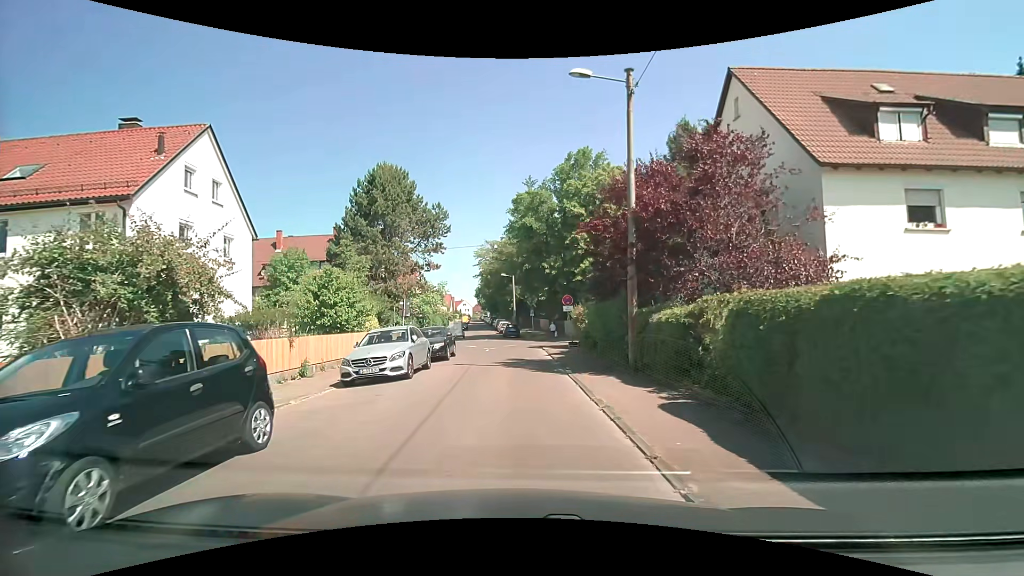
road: residential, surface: asphalt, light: Day
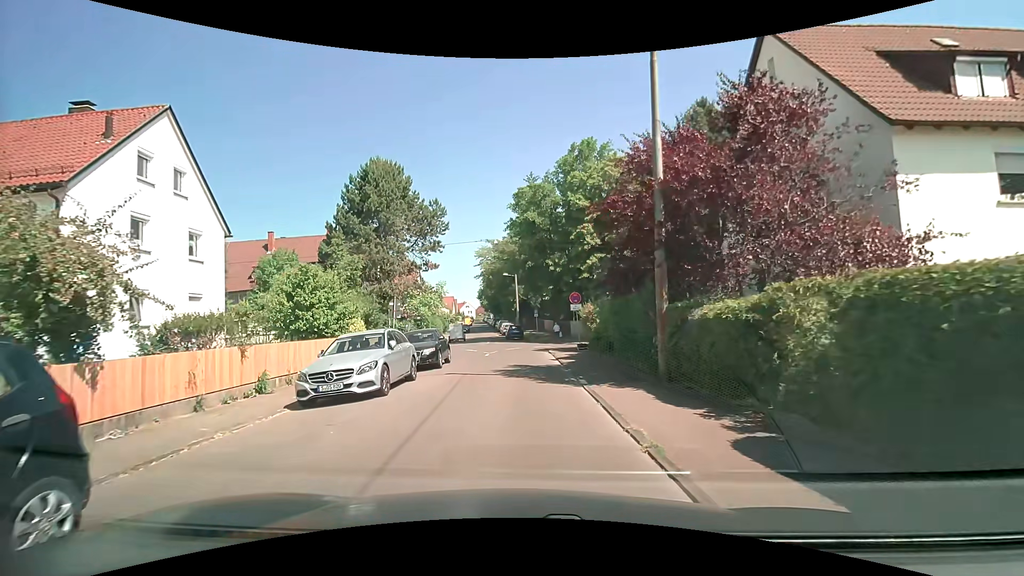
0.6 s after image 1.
(0.0, +2.8) m; -1°
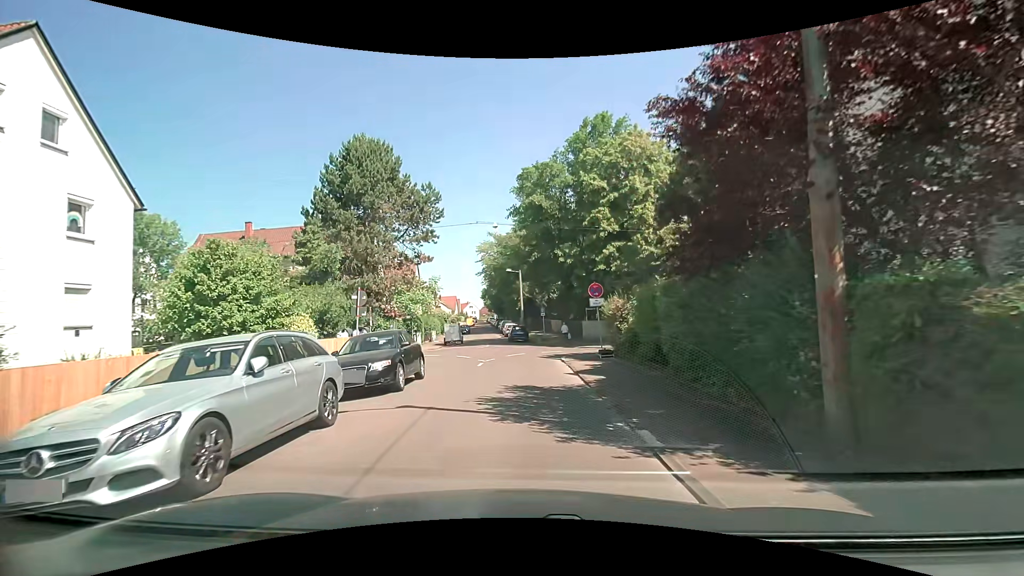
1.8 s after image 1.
(-0.1, +6.1) m; 0°
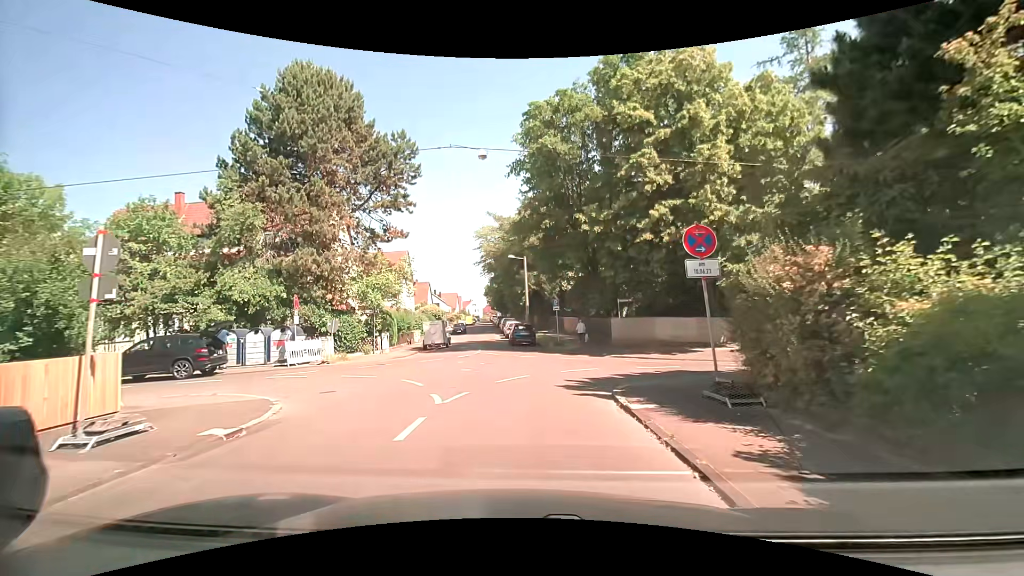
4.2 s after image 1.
(-0.2, +11.7) m; -2°
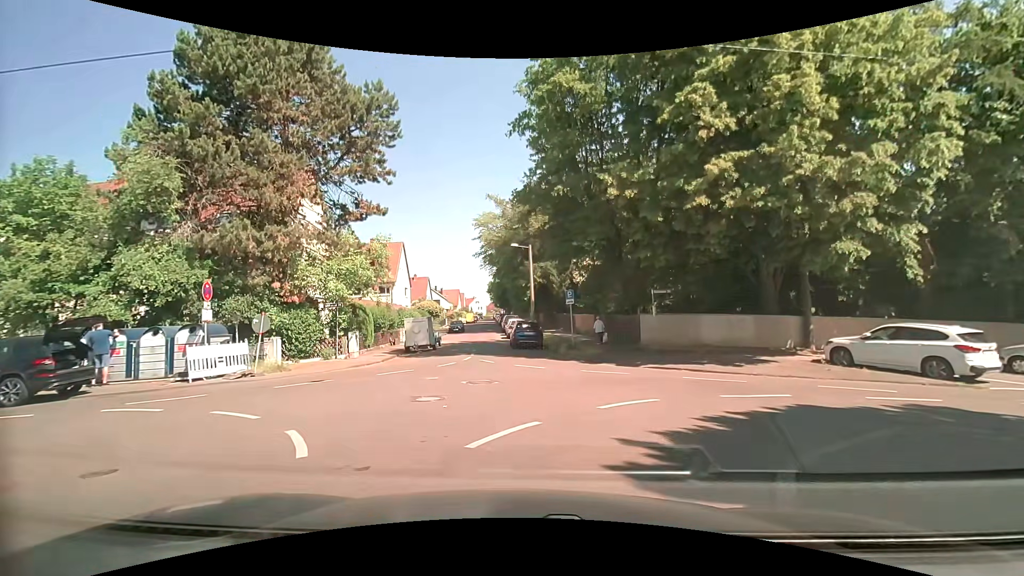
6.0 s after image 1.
(0.0, +6.4) m; 0°
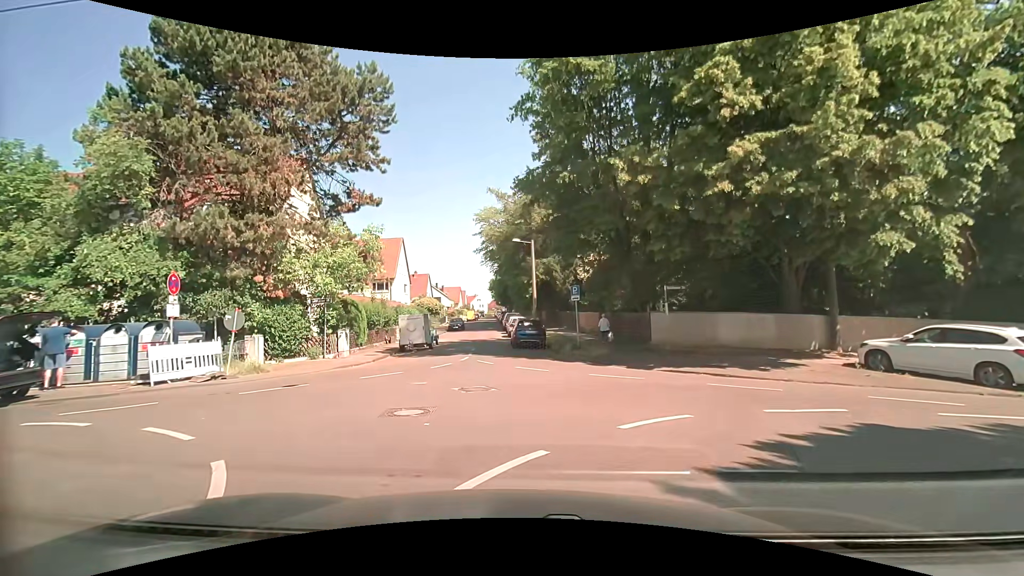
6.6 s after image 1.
(0.0, +1.6) m; 0°
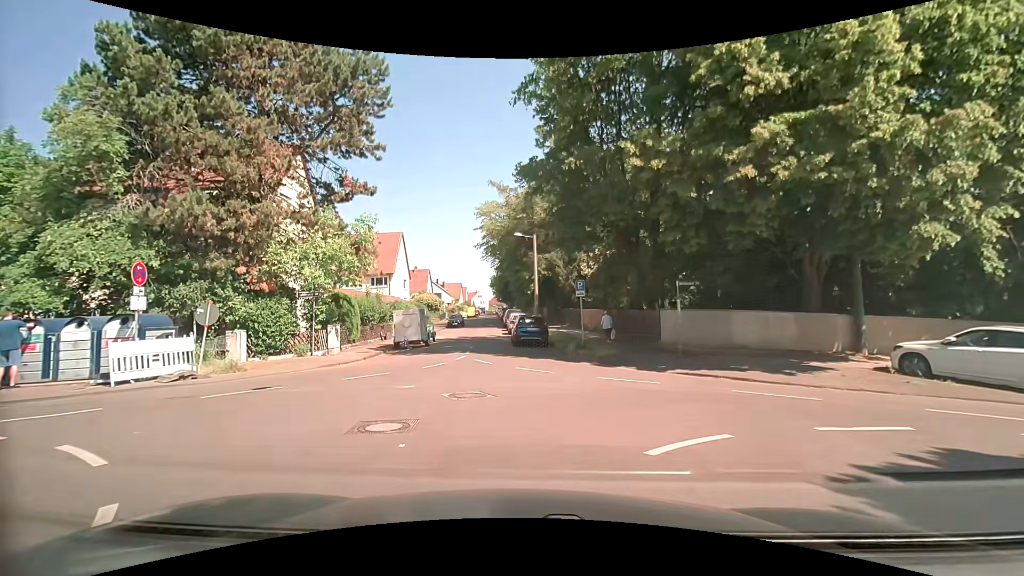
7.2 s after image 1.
(0.0, +1.3) m; -2°
